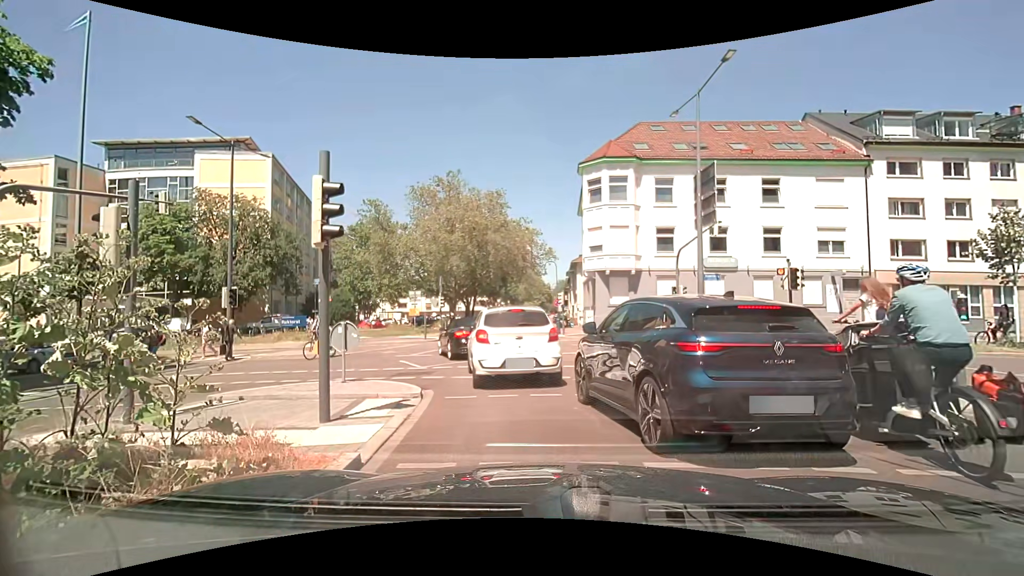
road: residential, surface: asphalt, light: Day
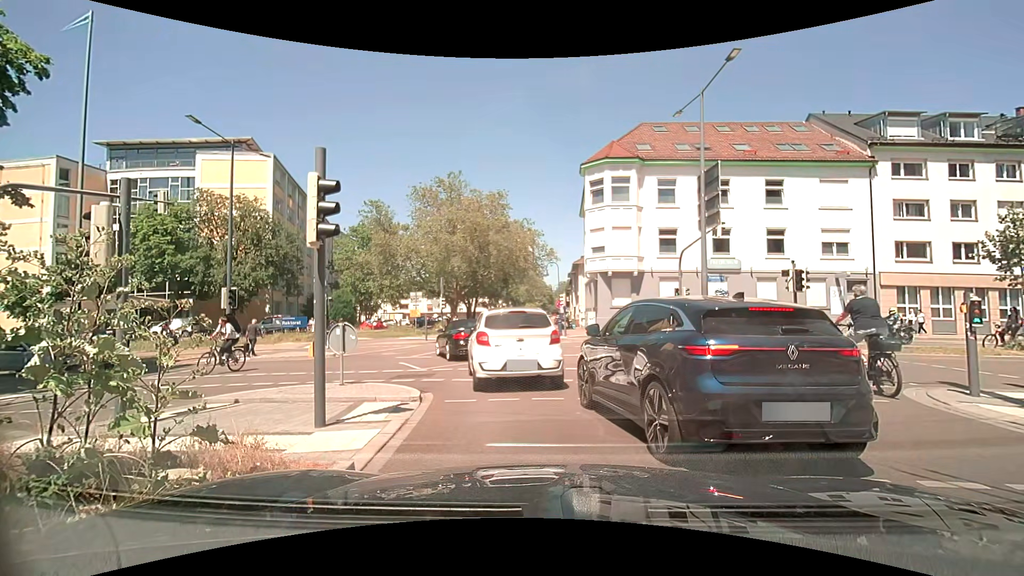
(0.0, +0.2) m; 0°
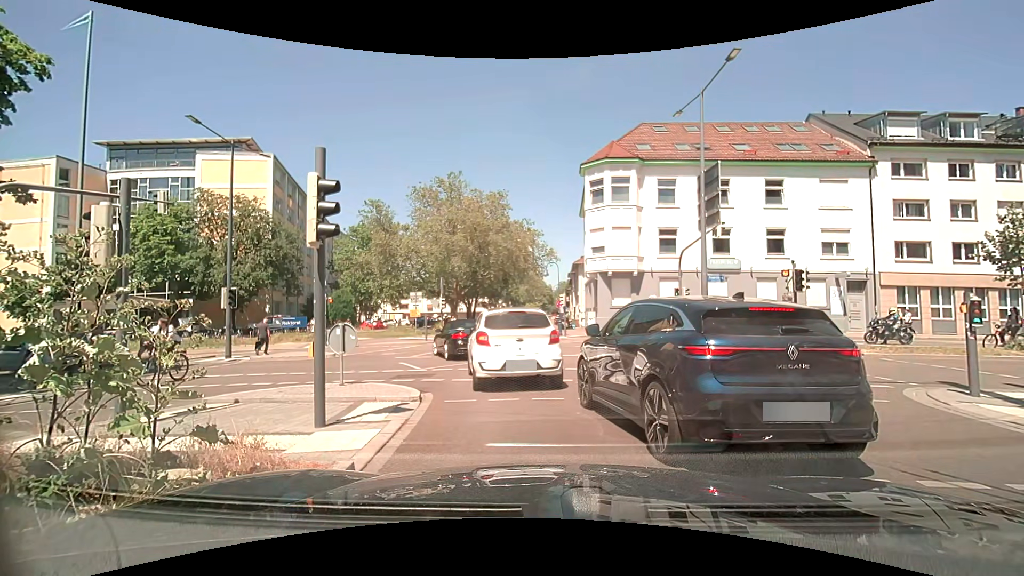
(0.0, 0.0) m; 0°
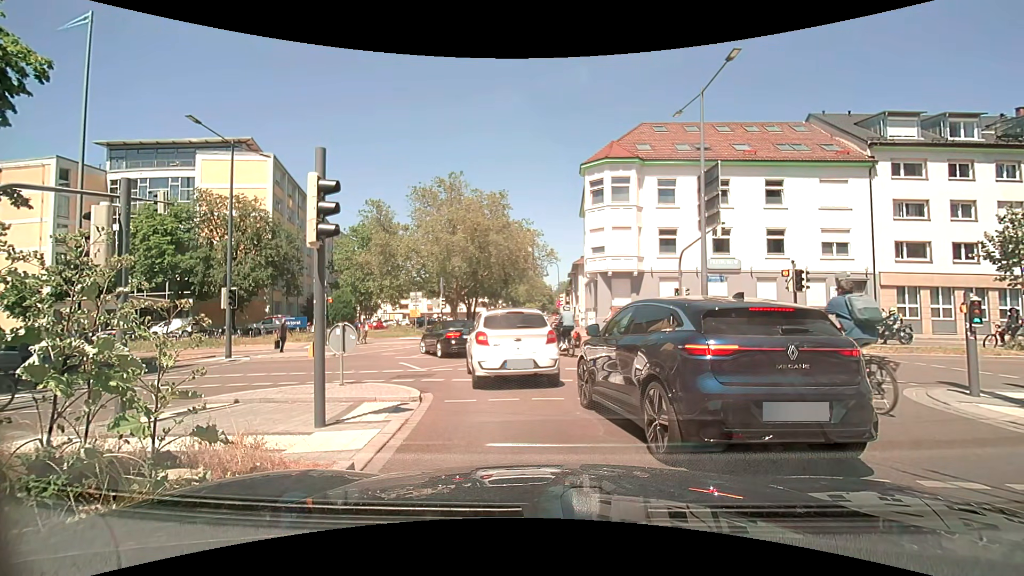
(0.0, 0.0) m; 0°
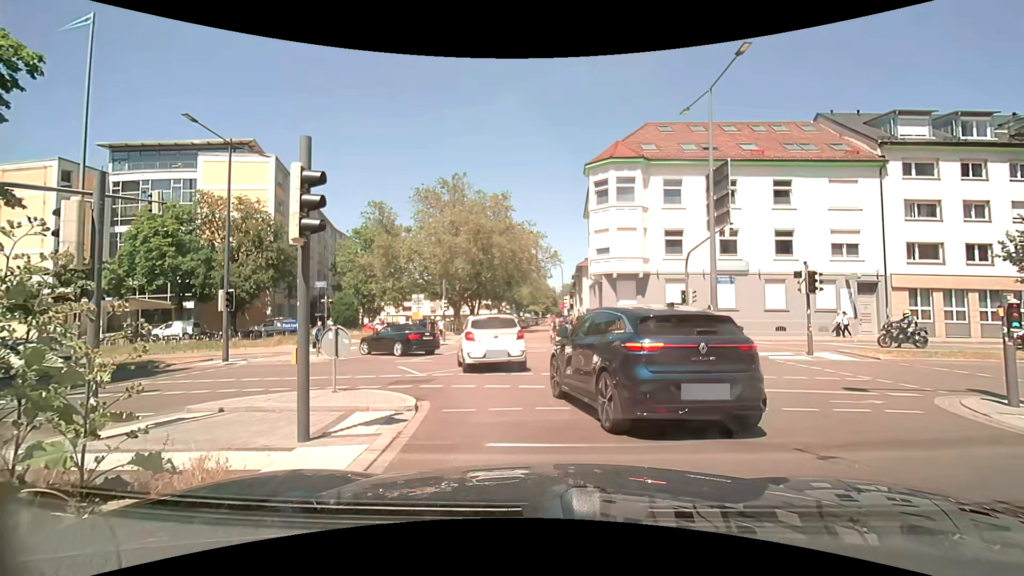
(0.0, +0.6) m; 0°
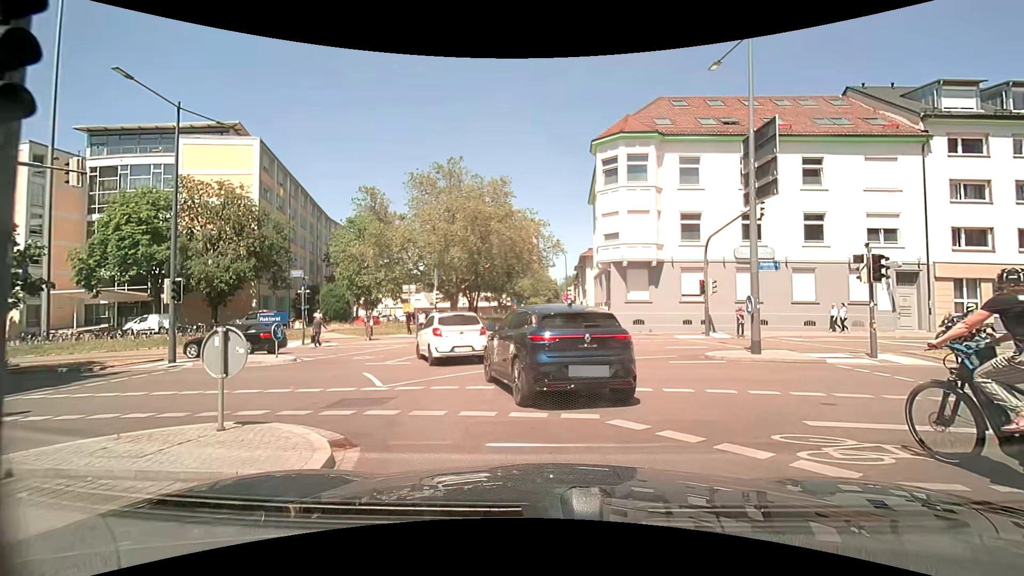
(0.0, +3.5) m; +1°
